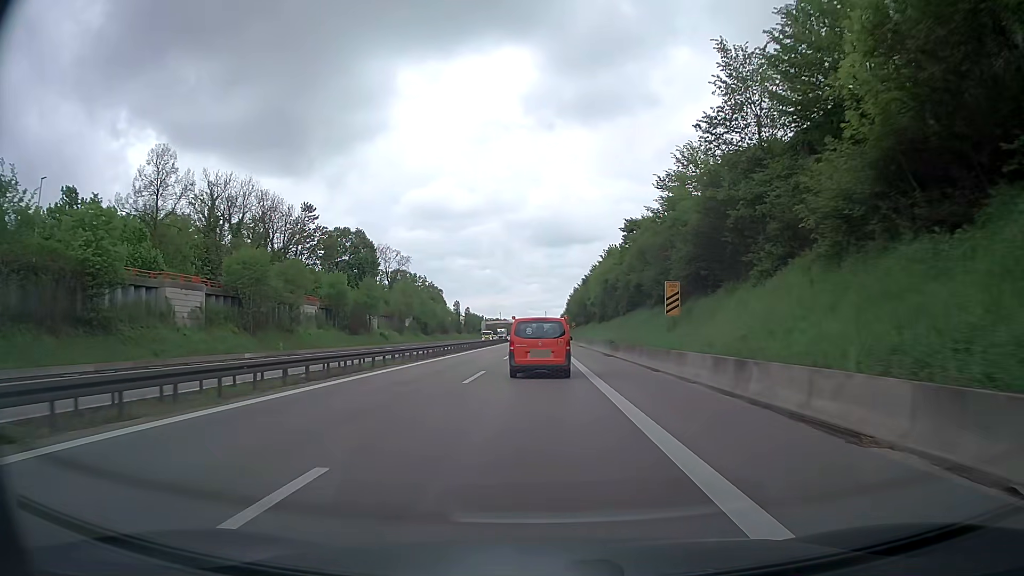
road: trunk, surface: asphalt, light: Day
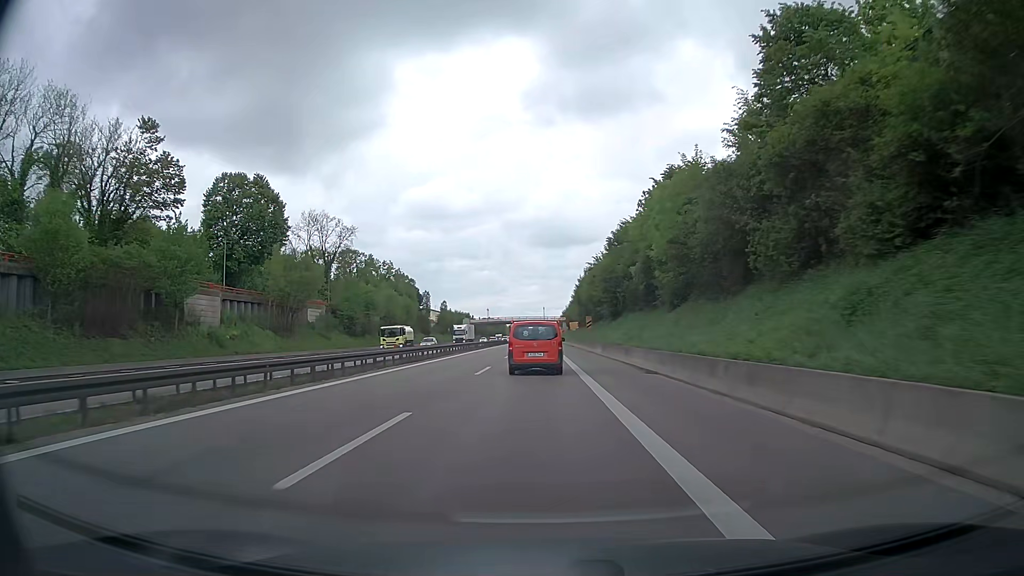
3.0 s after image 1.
(+0.6, +49.2) m; 0°
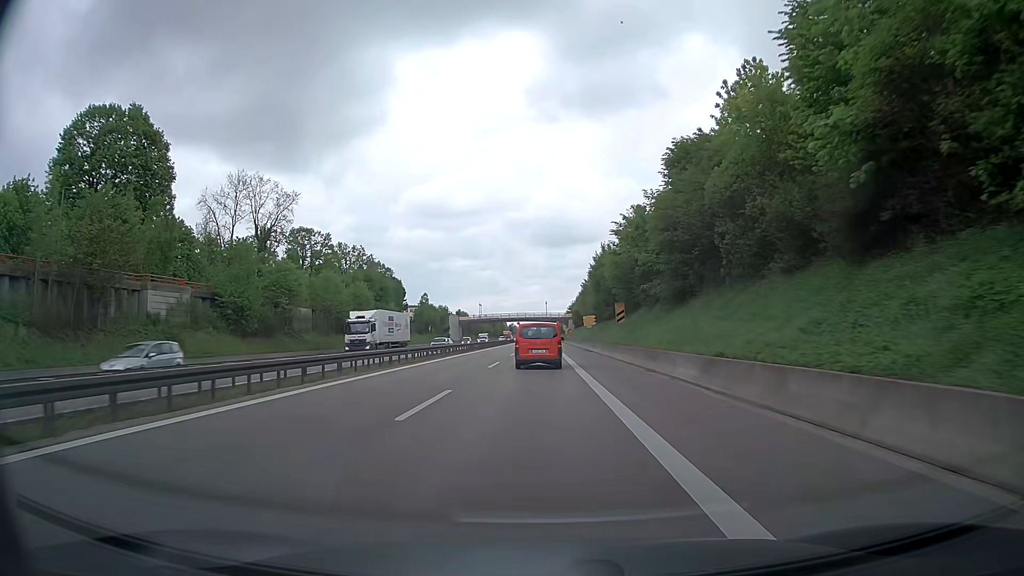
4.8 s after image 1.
(+0.1, +31.3) m; 0°
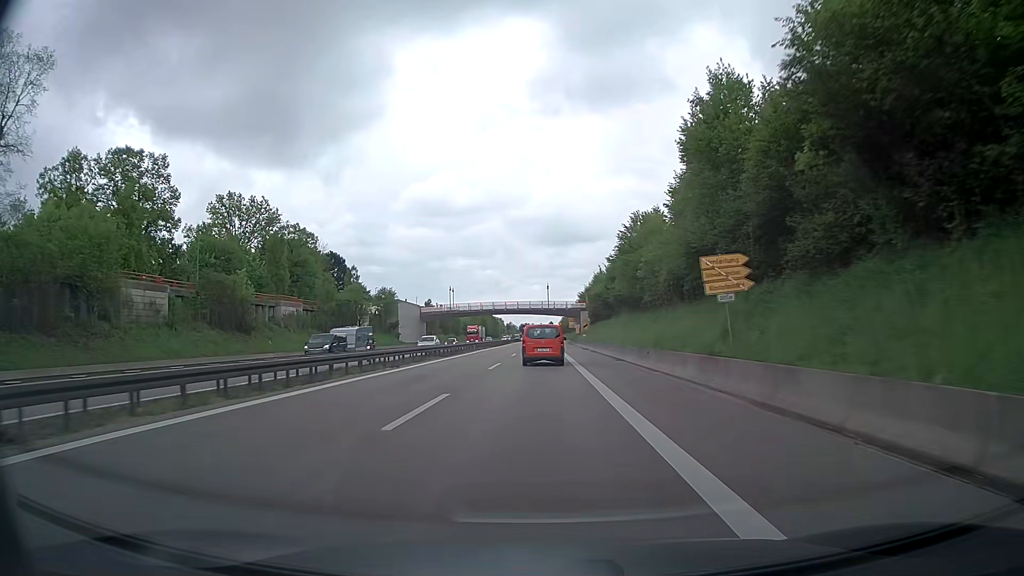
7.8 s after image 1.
(-0.1, +55.6) m; 0°
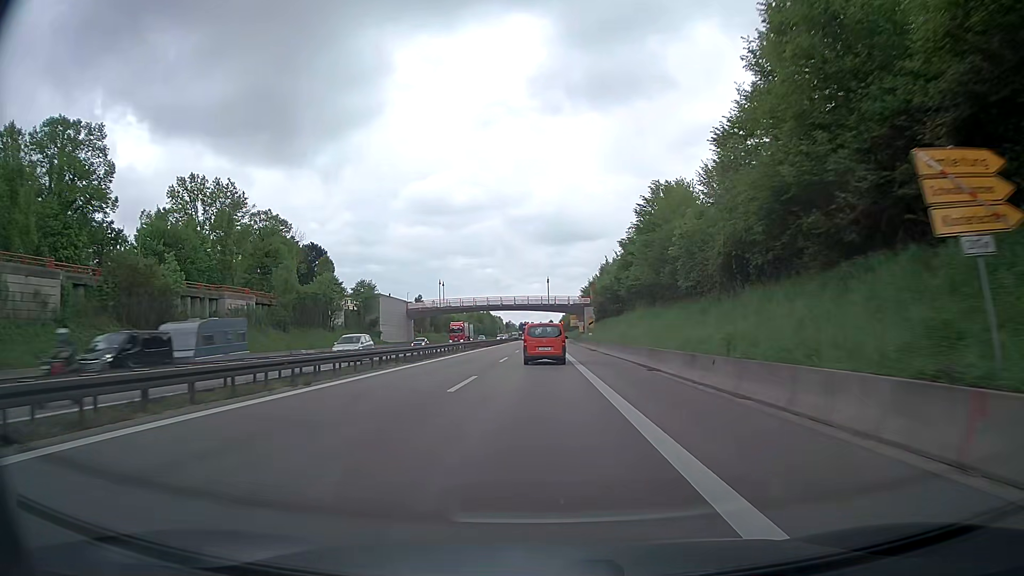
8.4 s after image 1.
(0.0, +11.7) m; 0°
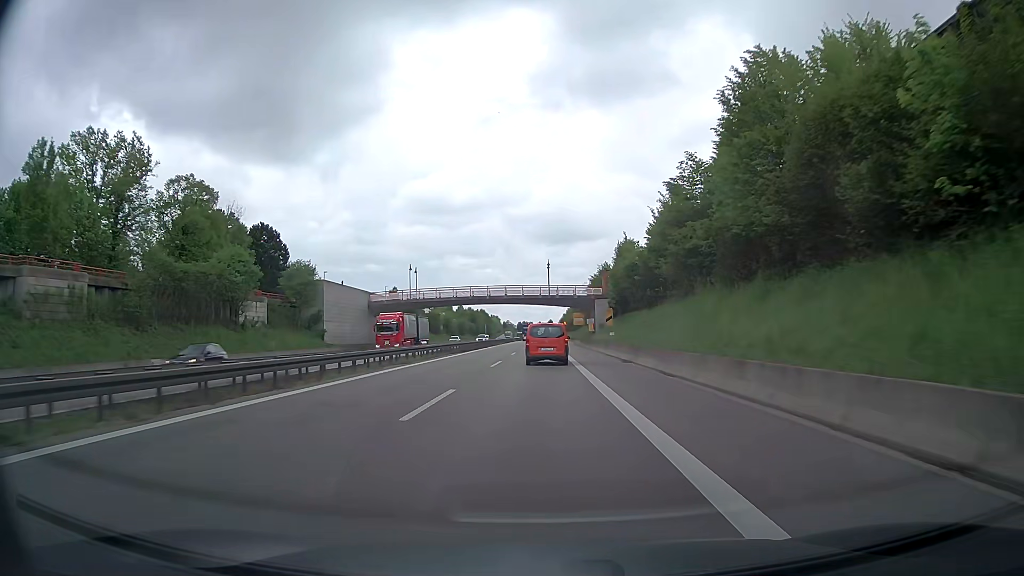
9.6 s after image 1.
(0.0, +23.5) m; 0°
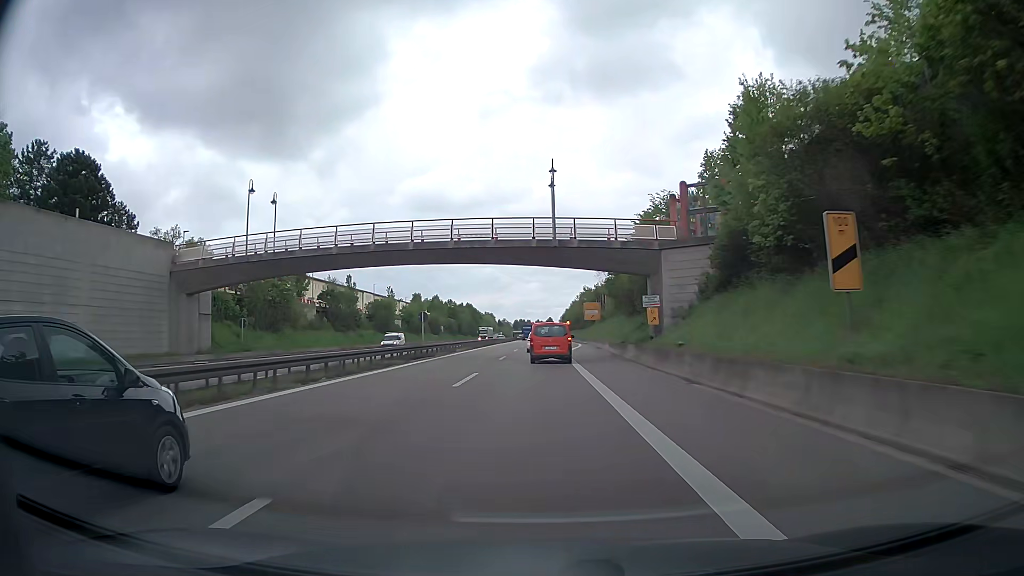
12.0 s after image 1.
(+0.1, +47.5) m; 0°
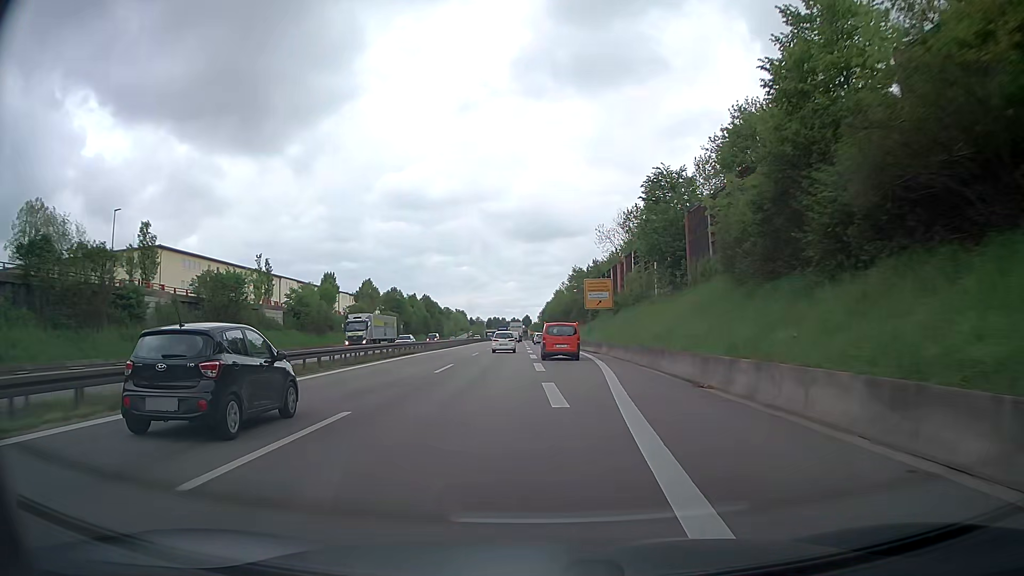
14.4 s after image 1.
(+0.4, +48.1) m; +2°
(0, +10) (0, +20) (0, +30) (0, +40) (+1, +50) (0, +60) (0, +70) (0, +80) (0, +90) (-1, +100) m
